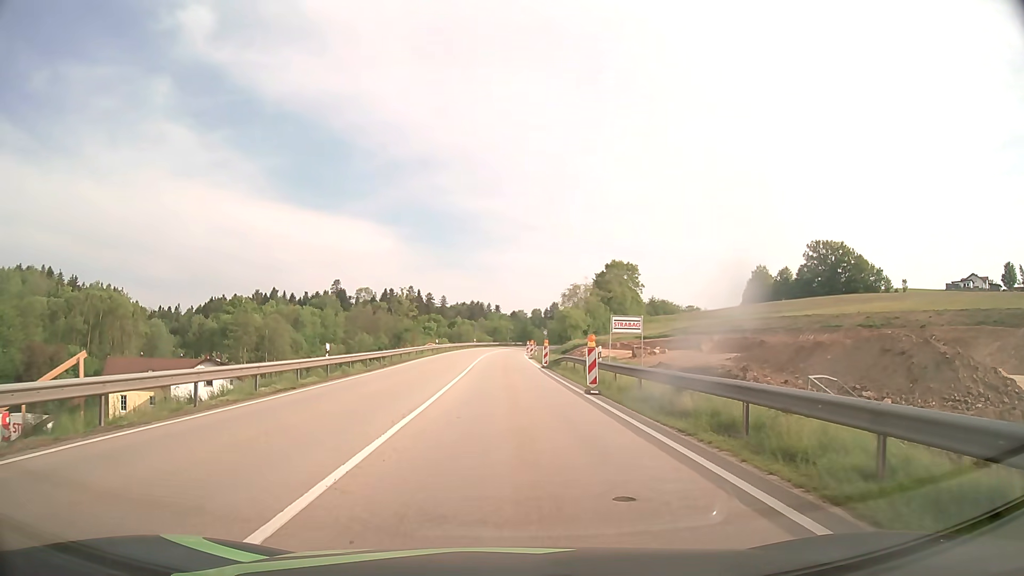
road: primary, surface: asphalt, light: Day
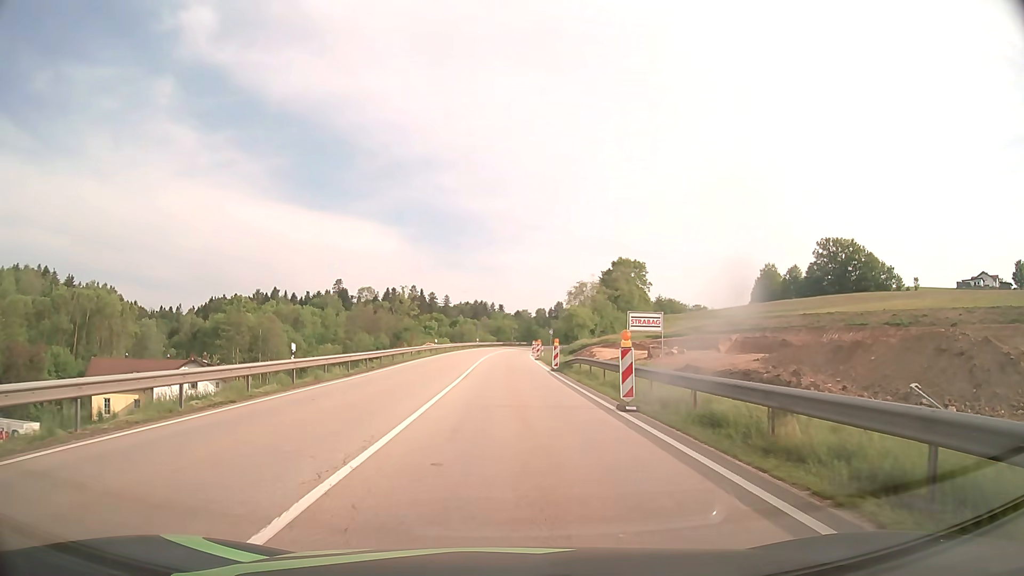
(0.0, +4.9) m; 0°
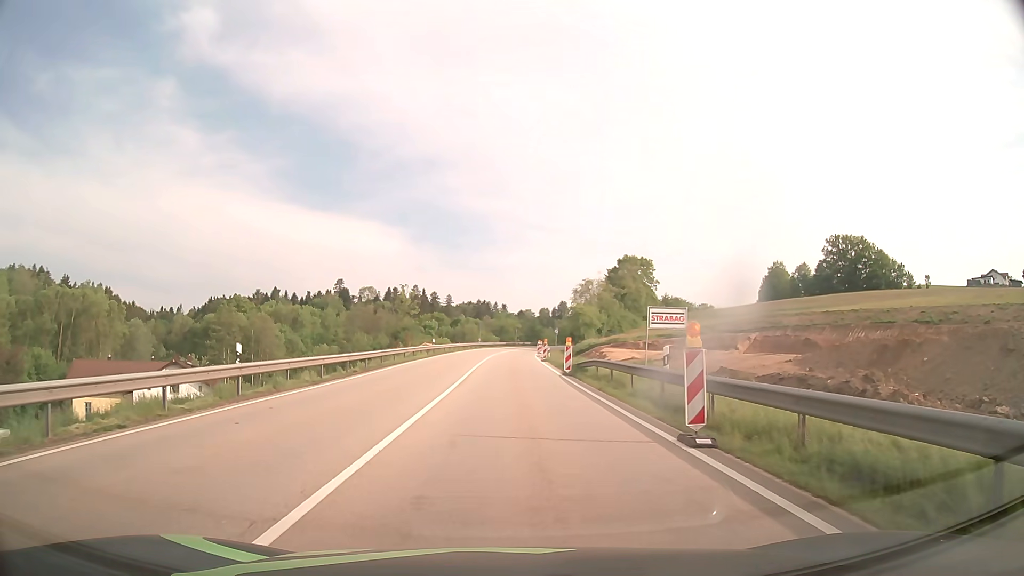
(0.0, +5.0) m; 0°
